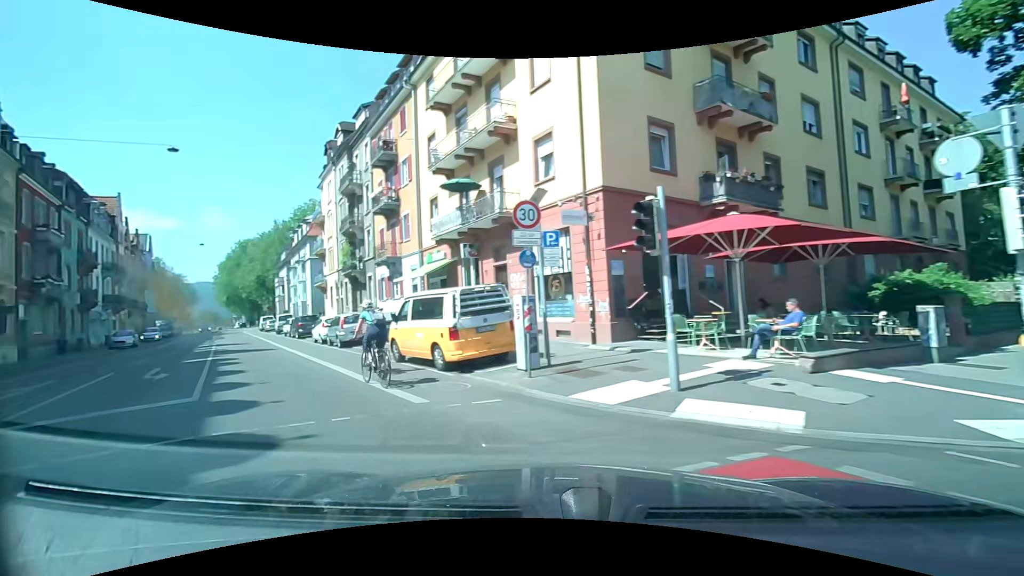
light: Day
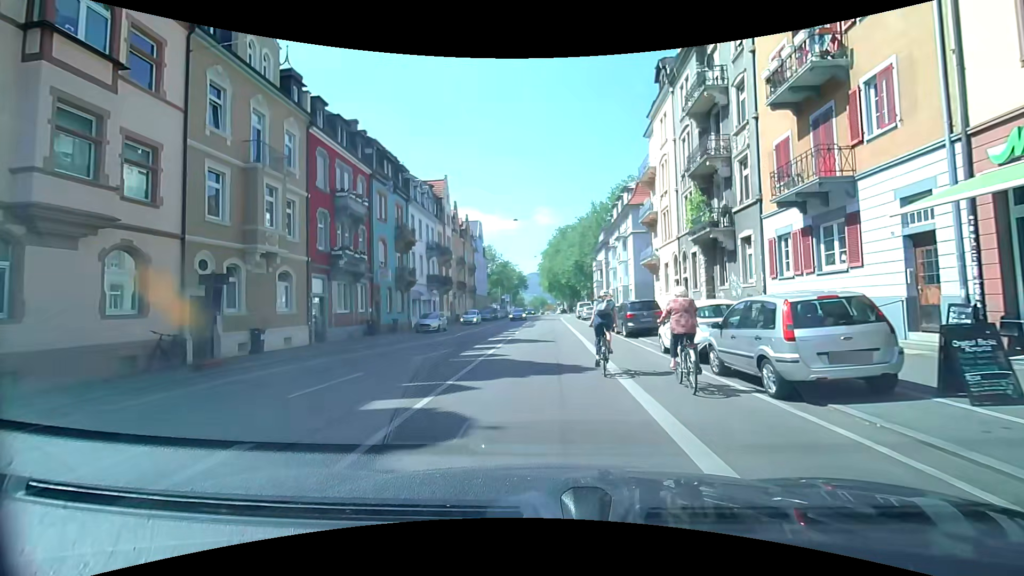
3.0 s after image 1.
(-8.4, +13.8) m; -43°
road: secondary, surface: asphalt
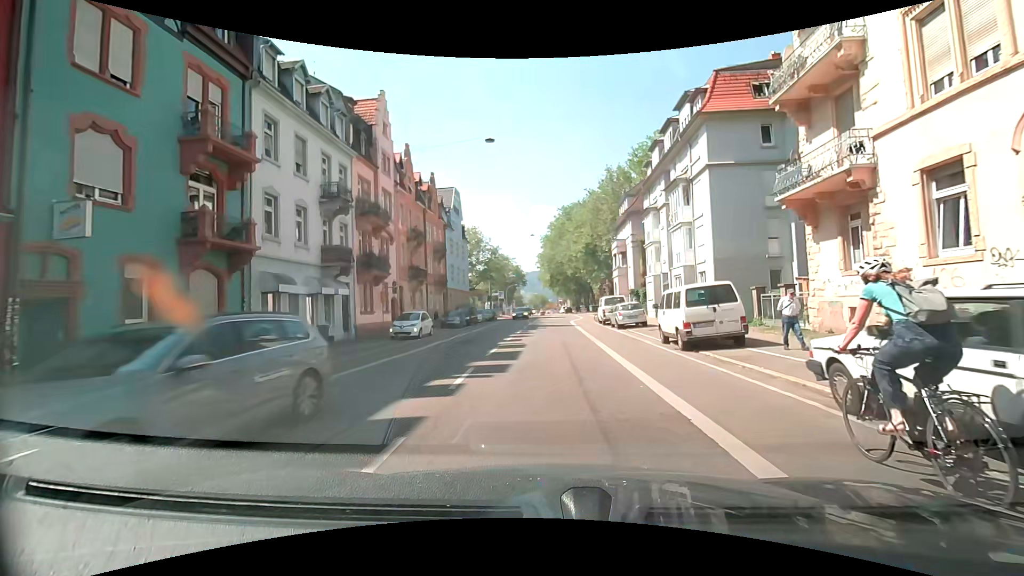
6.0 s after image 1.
(+0.5, +24.4) m; +1°
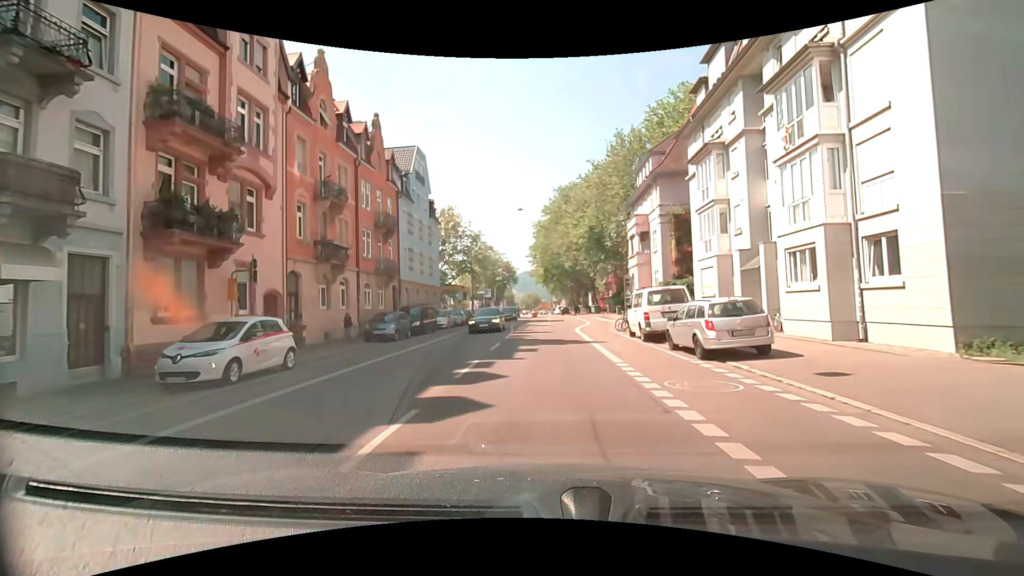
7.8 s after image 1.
(+0.3, +16.5) m; +1°
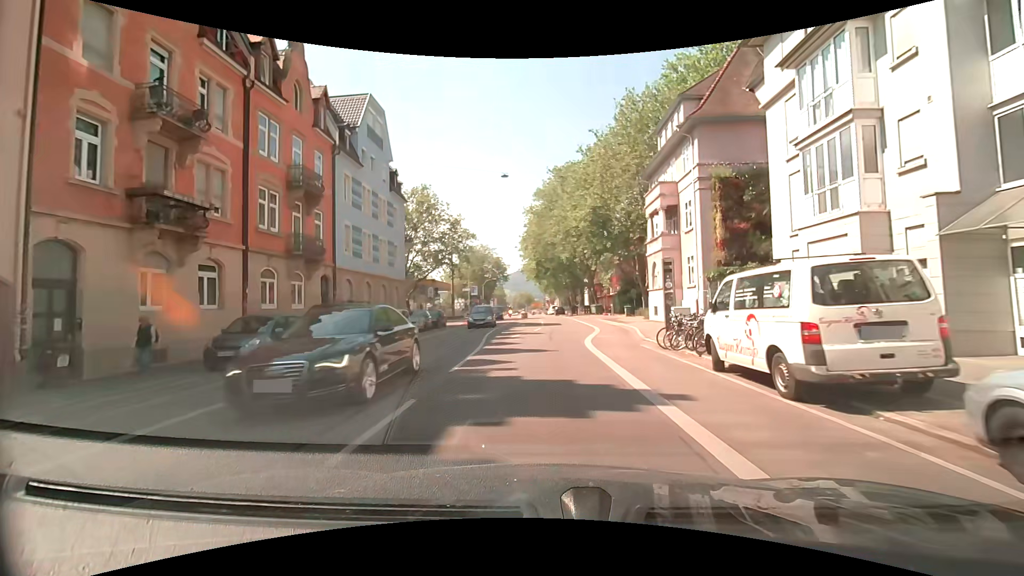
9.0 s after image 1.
(+0.1, +11.5) m; +1°
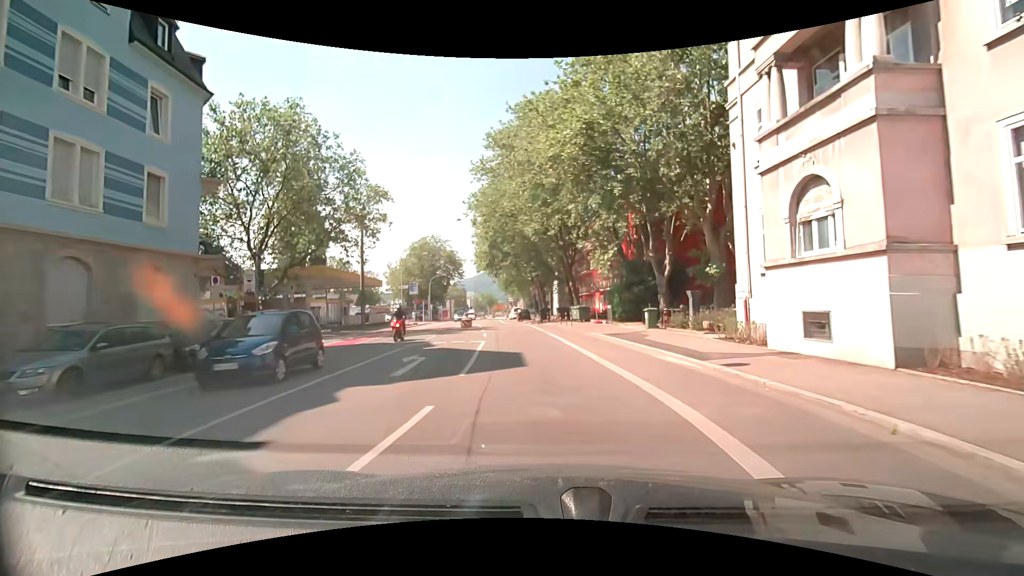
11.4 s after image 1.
(+0.6, +23.3) m; +4°
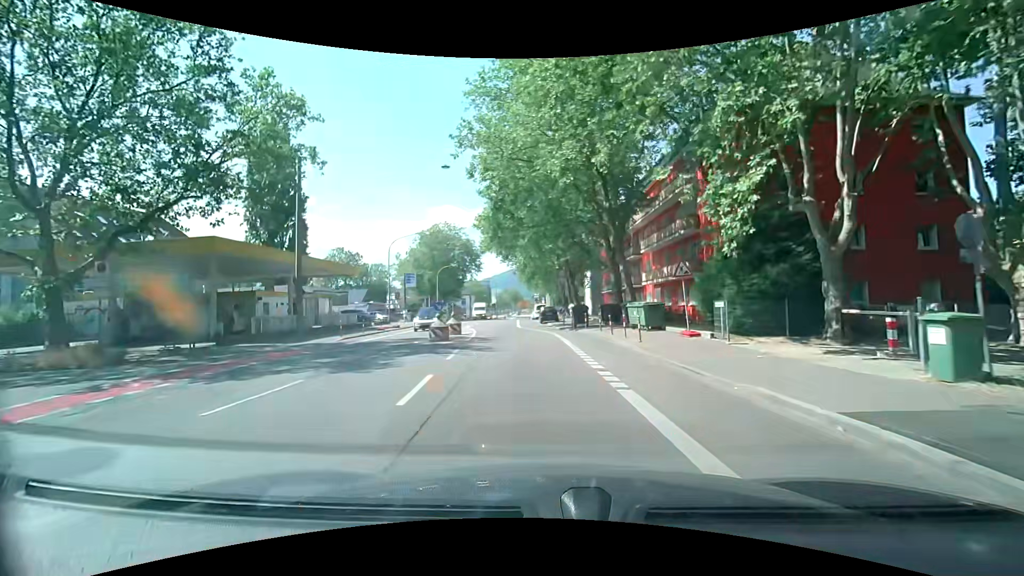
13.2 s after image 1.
(-0.6, +17.1) m; -3°
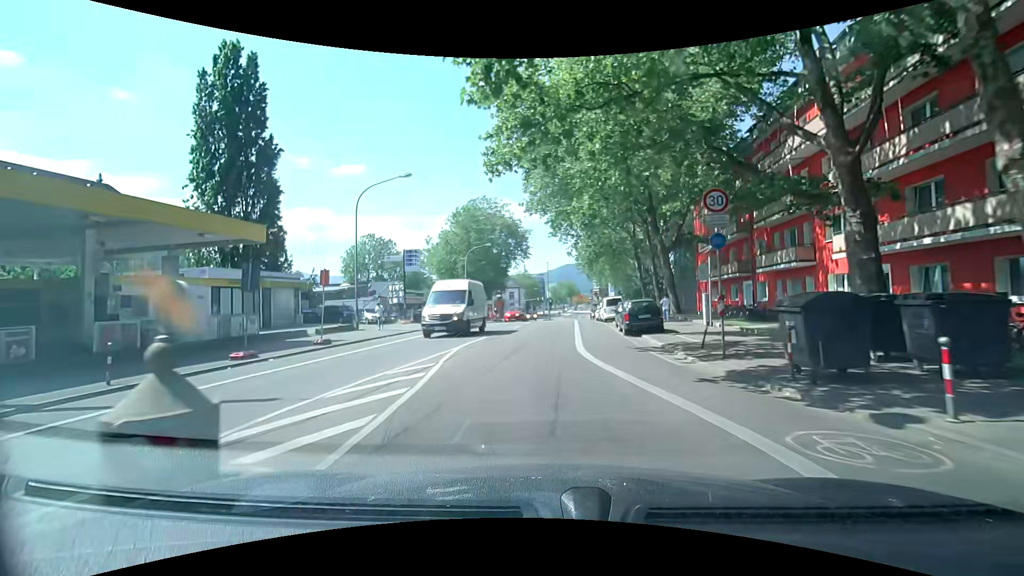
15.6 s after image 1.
(-1.3, +22.5) m; -7°
(0, +10) (0, +20) (+1, +30) (+1, +40) (+2, +50) (+3, +60) (+4, +70) (+5, +80) (+7, +90) (+8, +100) m
